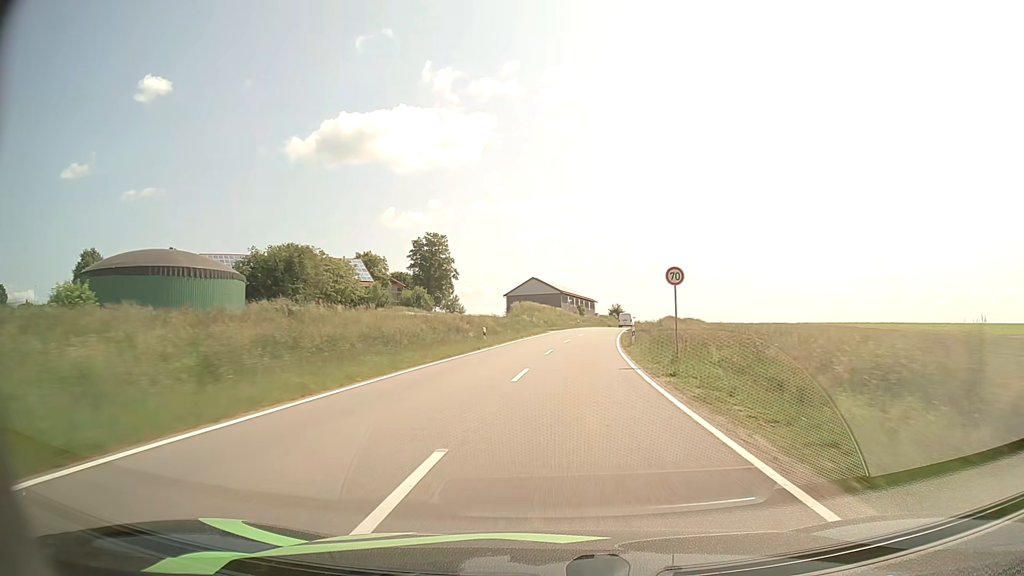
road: tertiary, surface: asphalt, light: Day
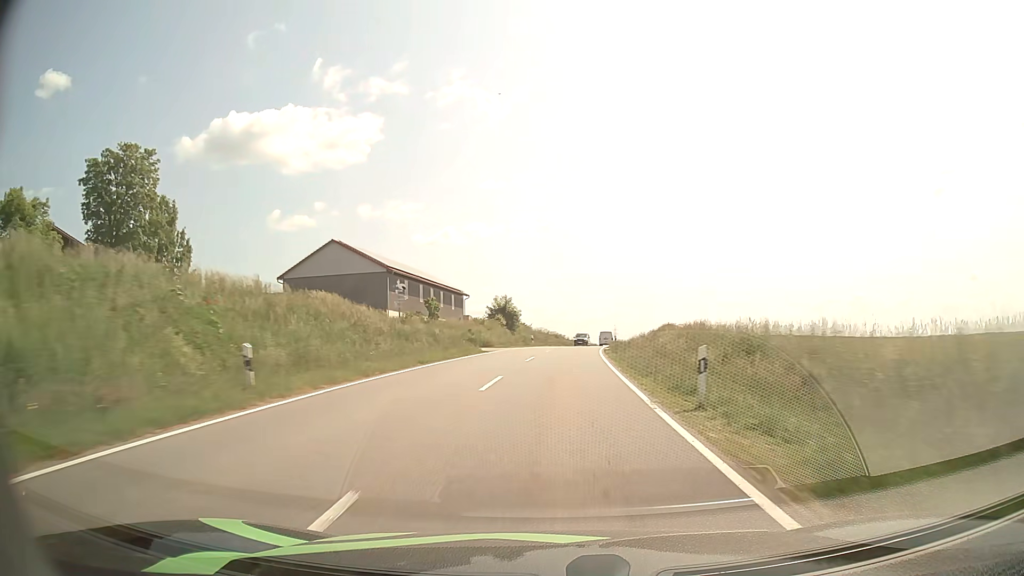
(+7.2, +75.3) m; +10°
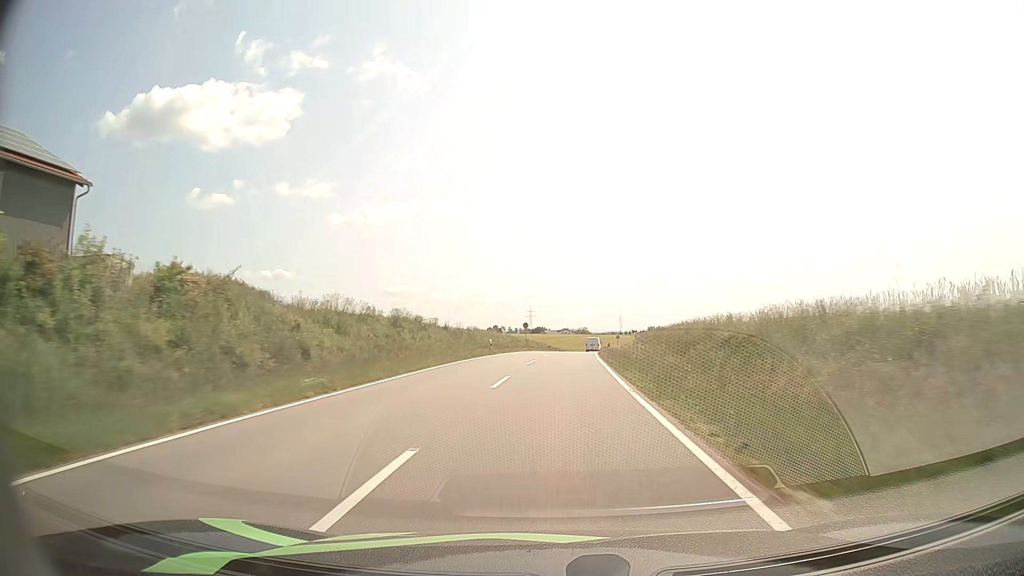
(+4.6, +71.7) m; +7°
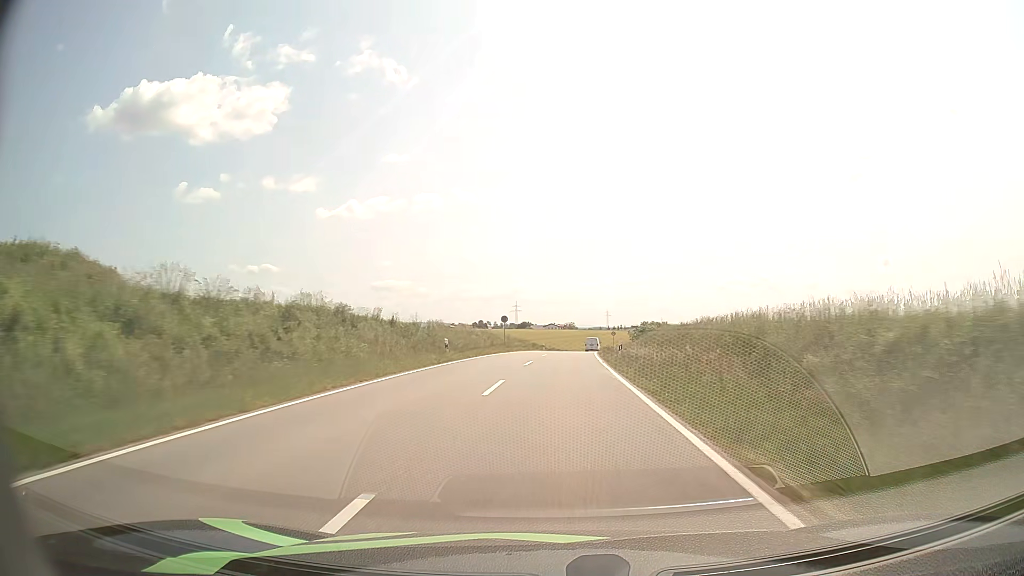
(+0.1, +14.5) m; +1°
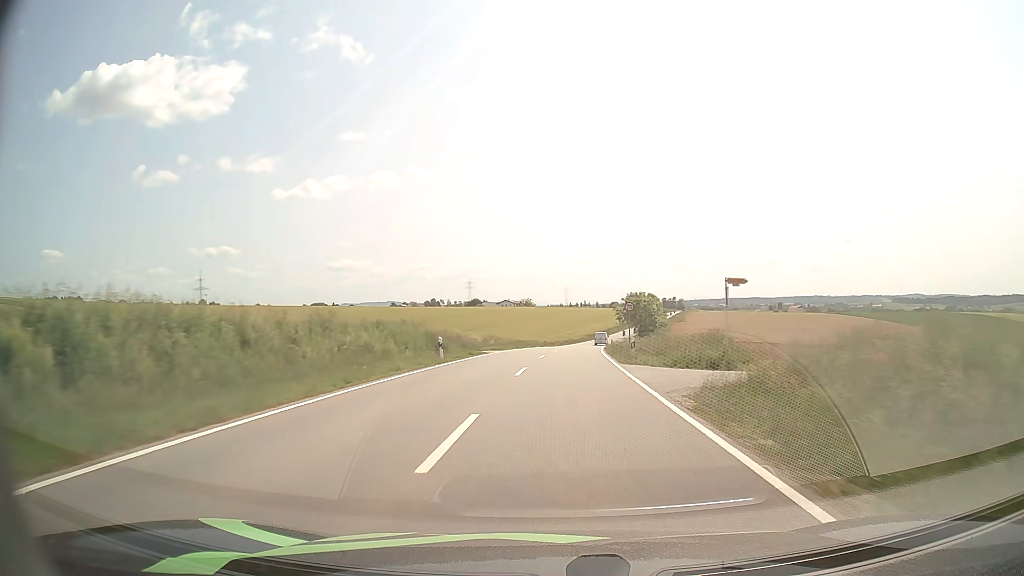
(+2.1, +56.6) m; +4°
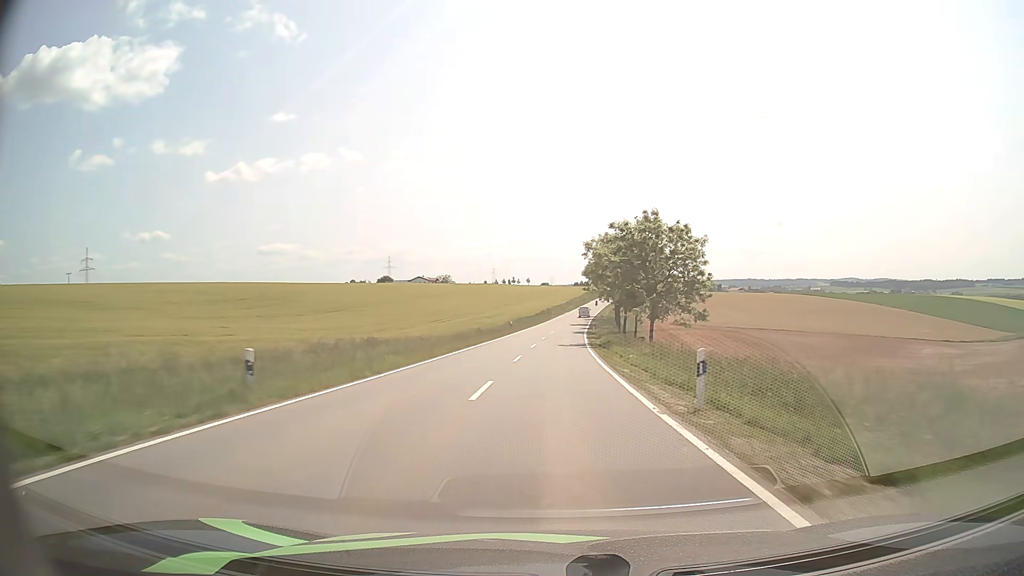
(+3.5, +67.6) m; +6°
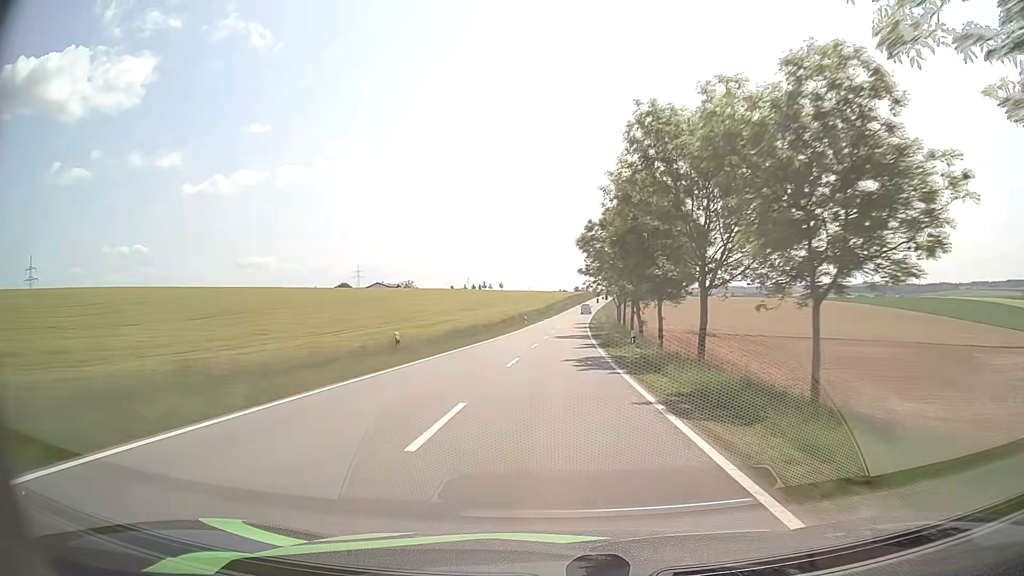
(+0.8, +41.9) m; +2°
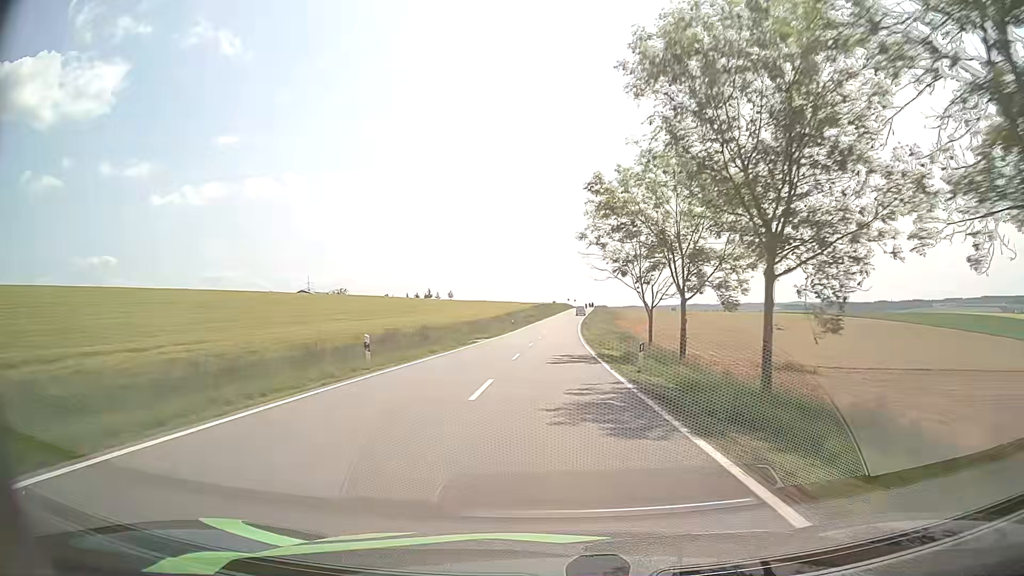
(+1.7, +57.2) m; +3°
(0, +10) (0, +20) (0, +30) (0, +40) (+1, +50) (+1, +60) (+1, +70) (+2, +80) (+2, +90) (+3, +100) m
